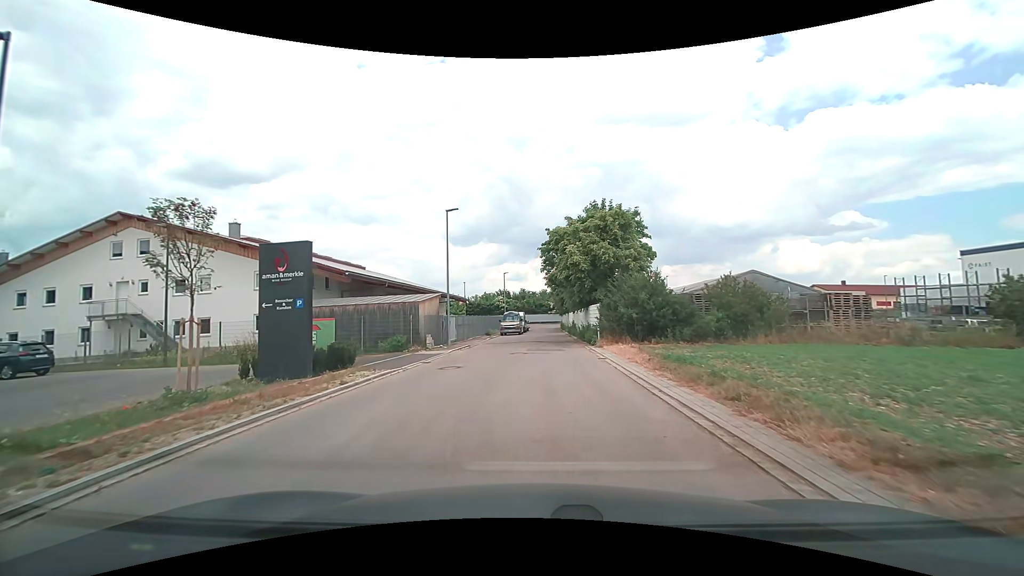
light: Day
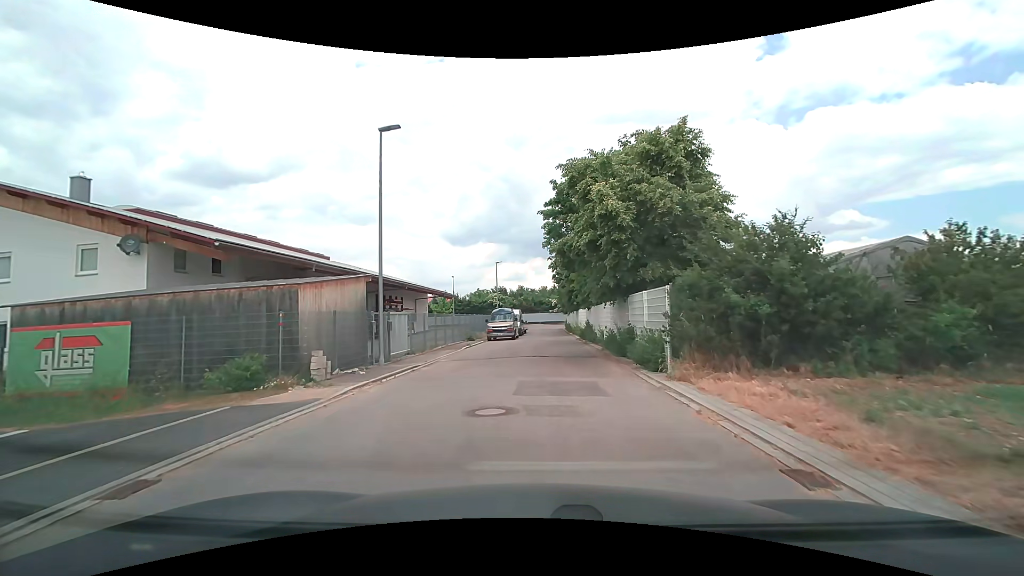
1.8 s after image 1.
(0.0, +12.9) m; 0°
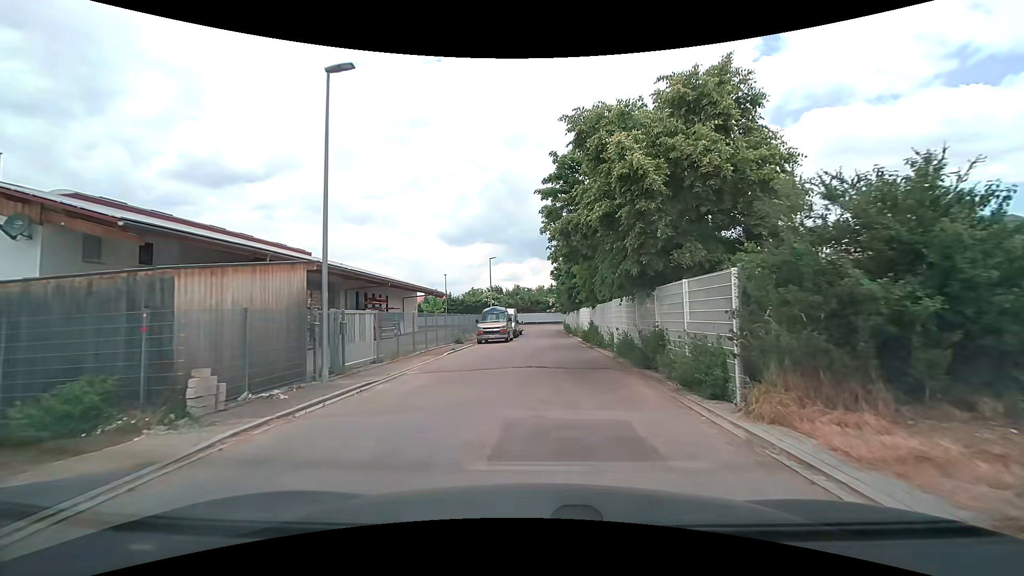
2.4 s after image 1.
(0.0, +4.2) m; 0°
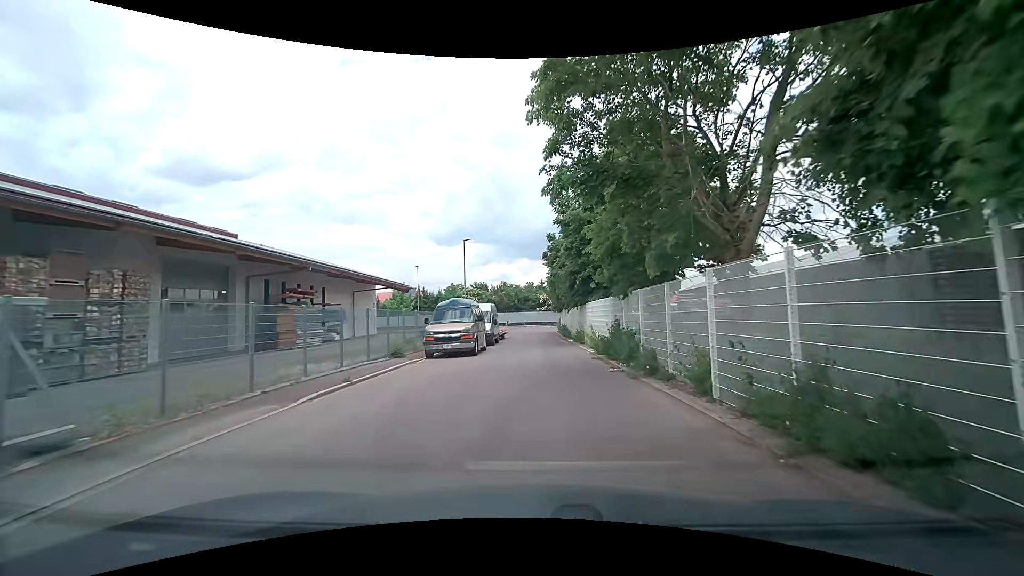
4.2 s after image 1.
(+0.1, +12.2) m; +1°
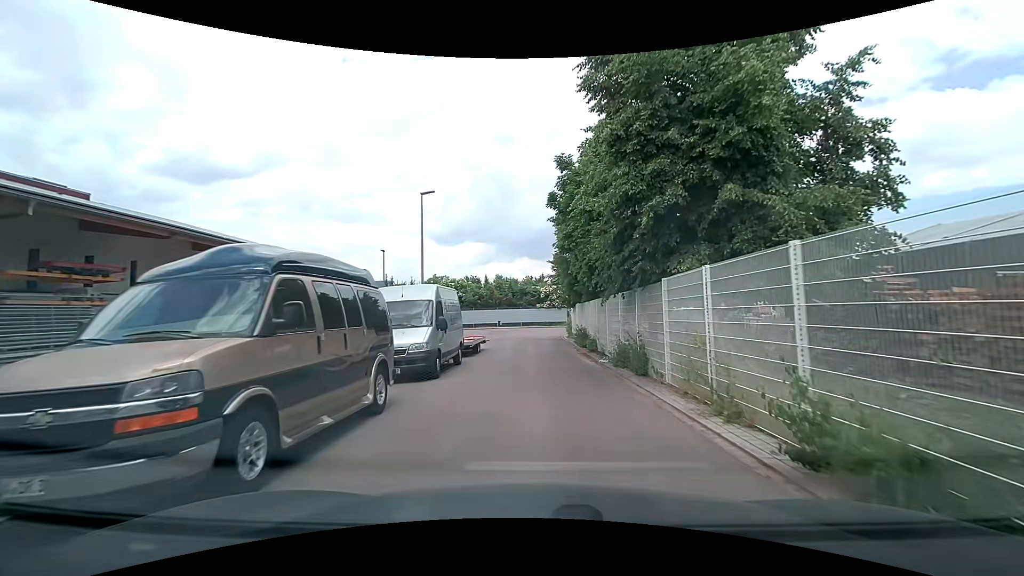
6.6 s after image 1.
(0.0, +15.5) m; 0°
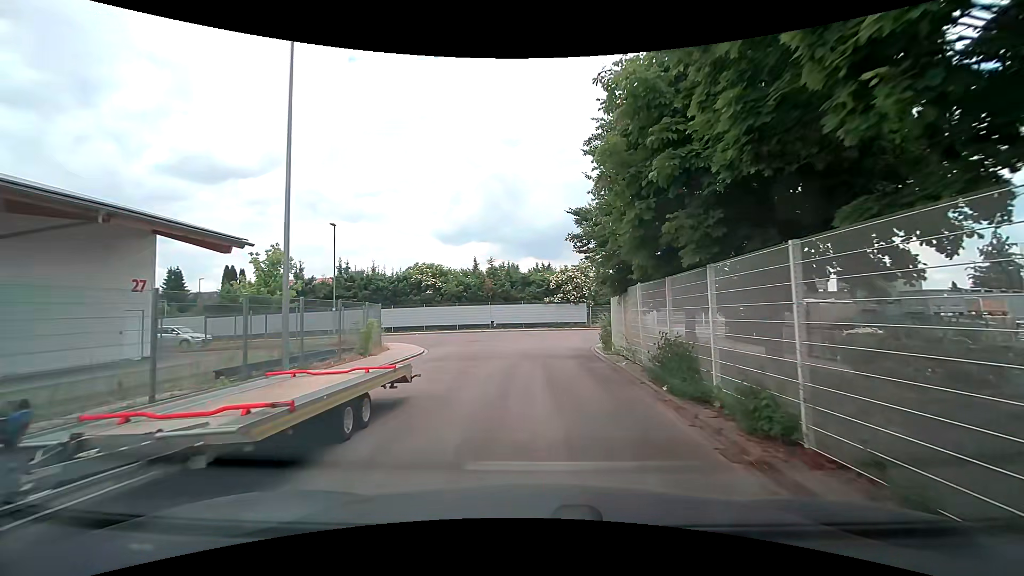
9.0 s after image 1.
(-0.1, +14.9) m; +1°
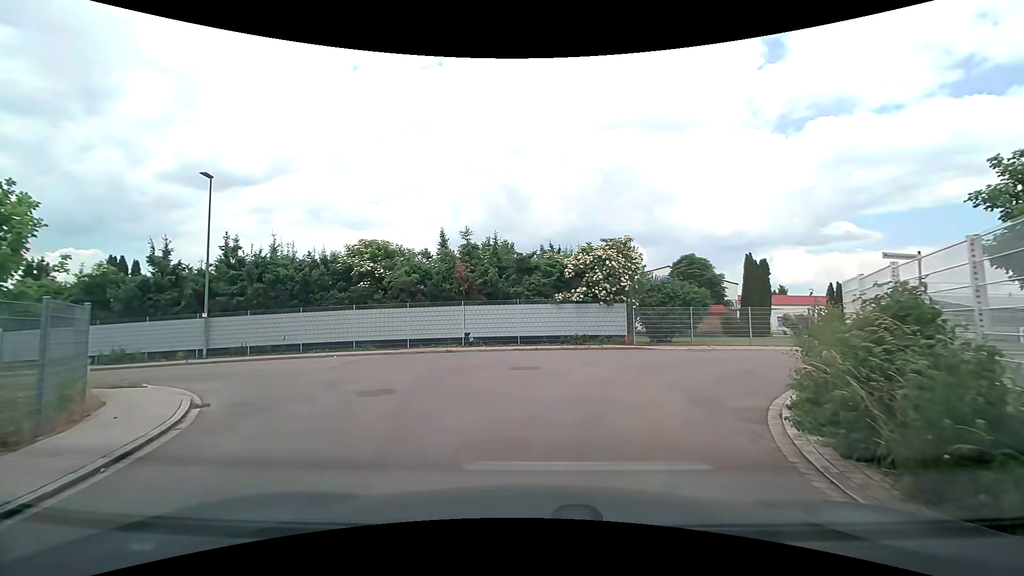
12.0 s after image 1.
(-0.3, +15.5) m; -2°
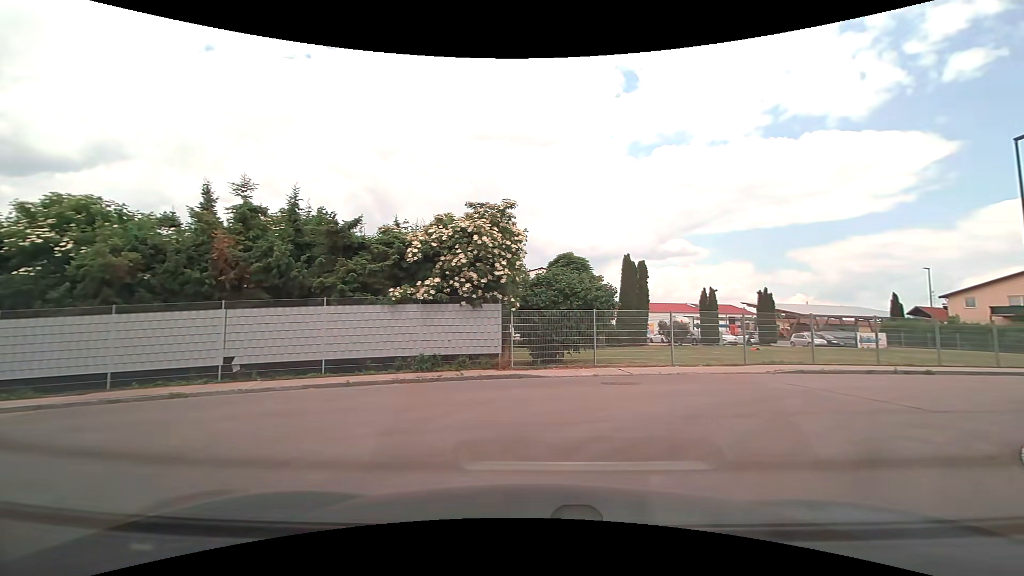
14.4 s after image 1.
(+0.8, +8.6) m; +15°
(+4, +9) (+12, +14) (+22, +16) (+32, +18) (+42, +20) (+51, +23) (+61, +25) (+71, +28) (+80, +30) (+90, +33) m
